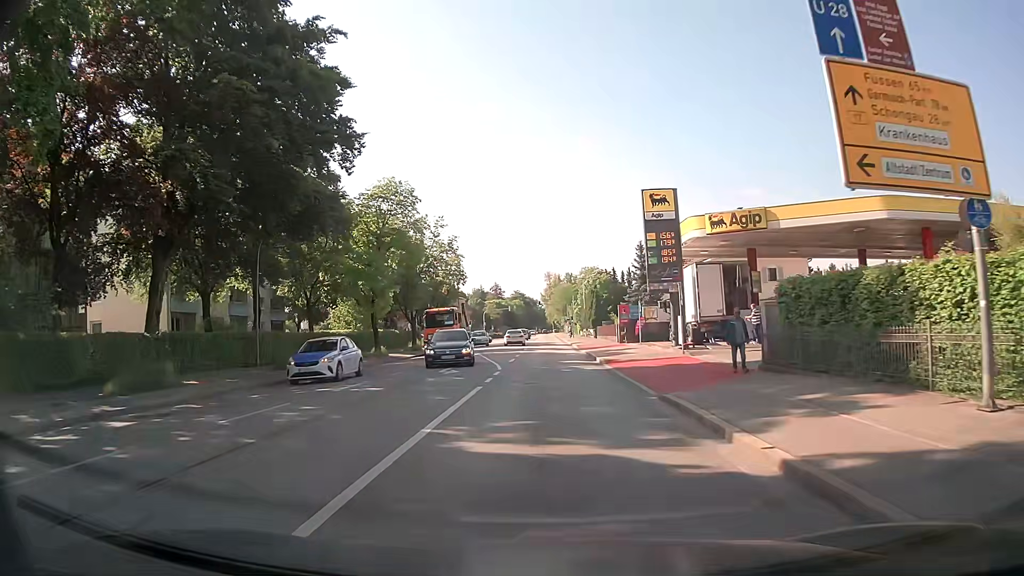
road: secondary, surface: asphalt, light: Day
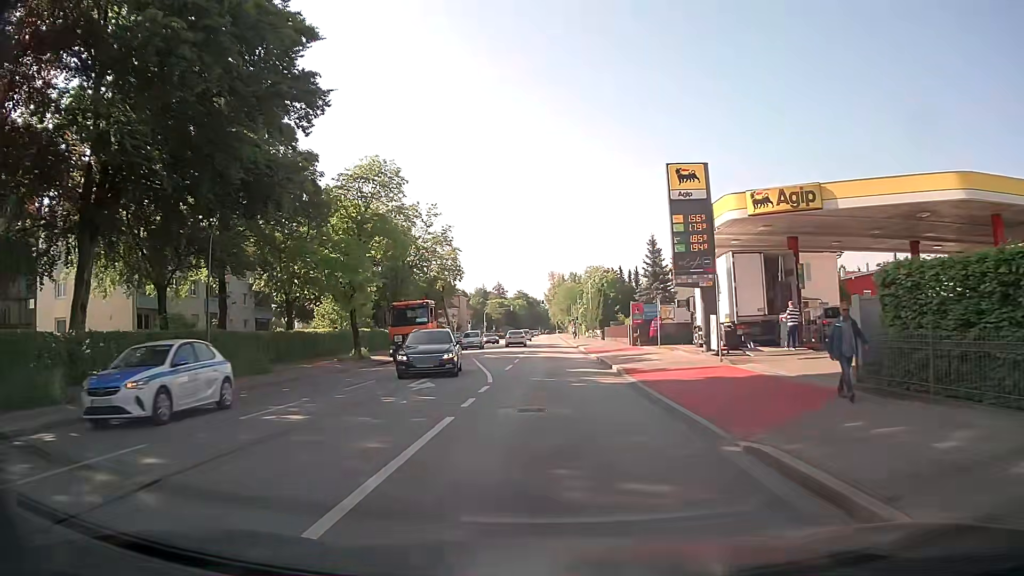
(0.0, +5.5) m; 0°
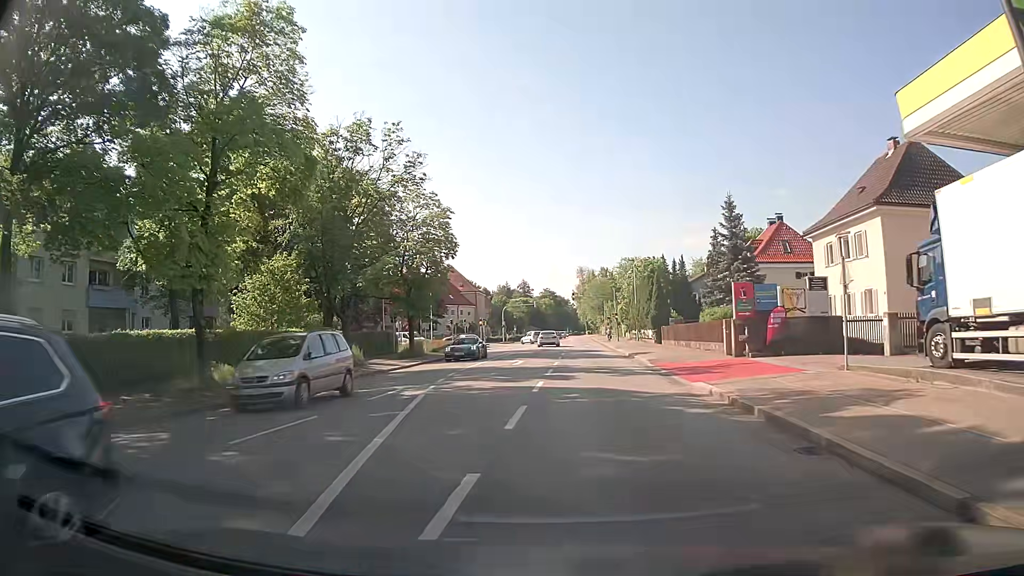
(-0.3, +20.2) m; -2°
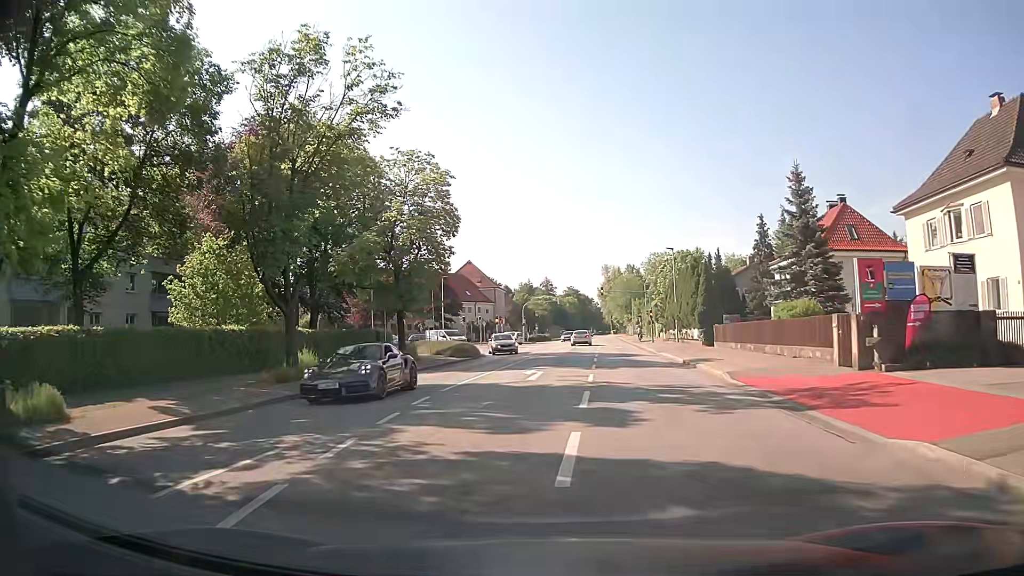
(-0.2, +9.4) m; -3°
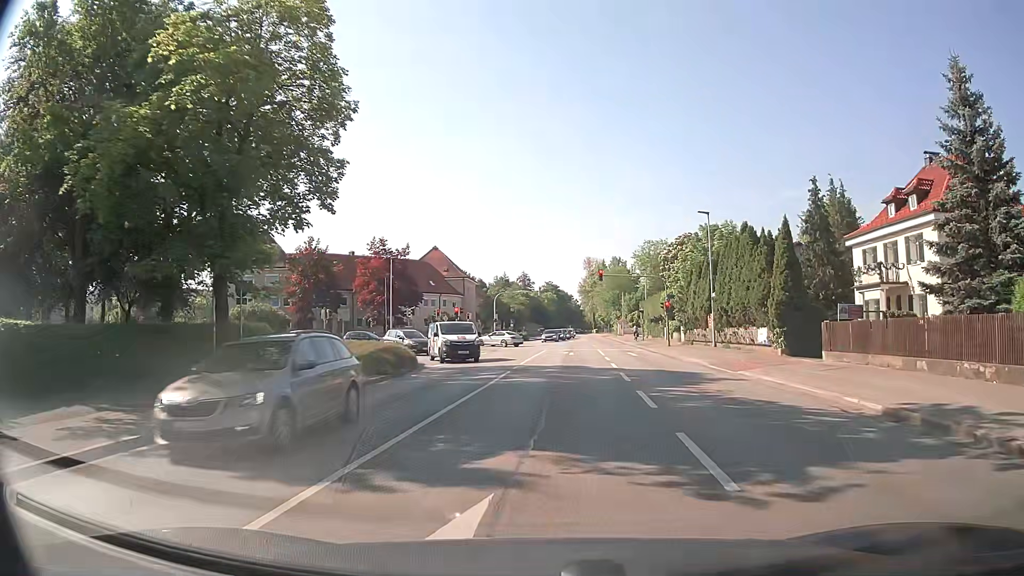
(-0.1, +18.4) m; +2°
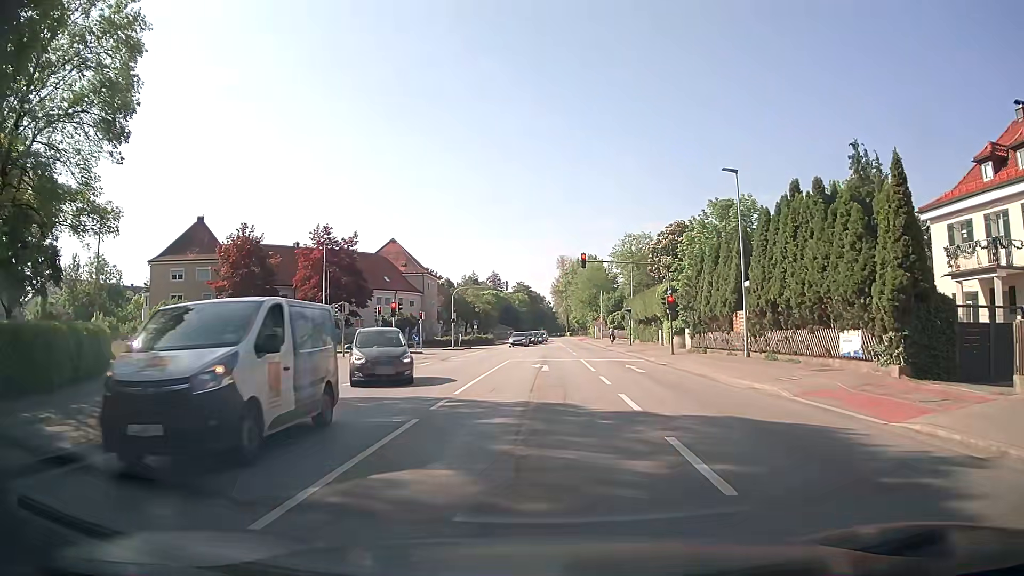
(+0.3, +12.0) m; +2°
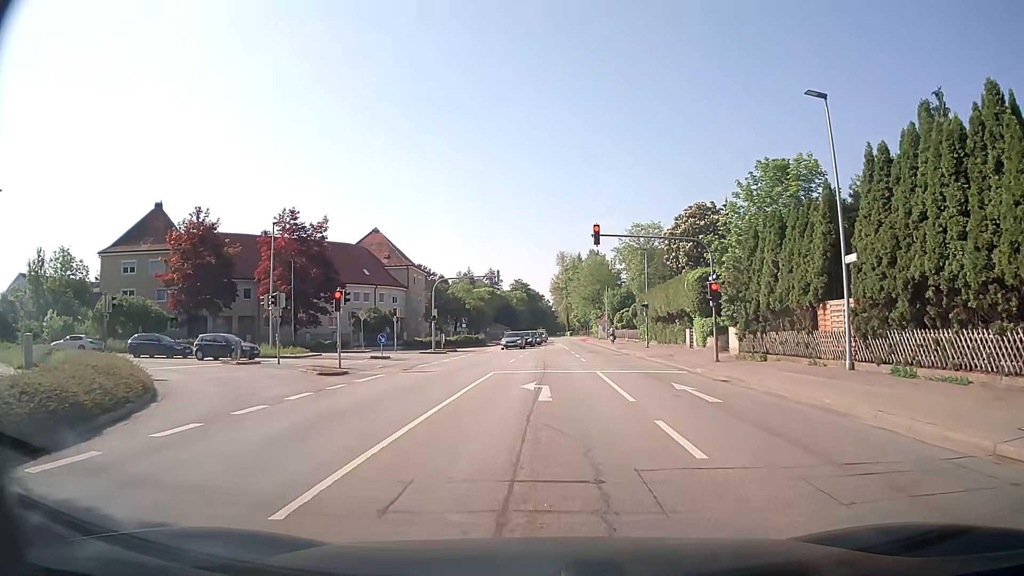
(+0.1, +10.3) m; +1°
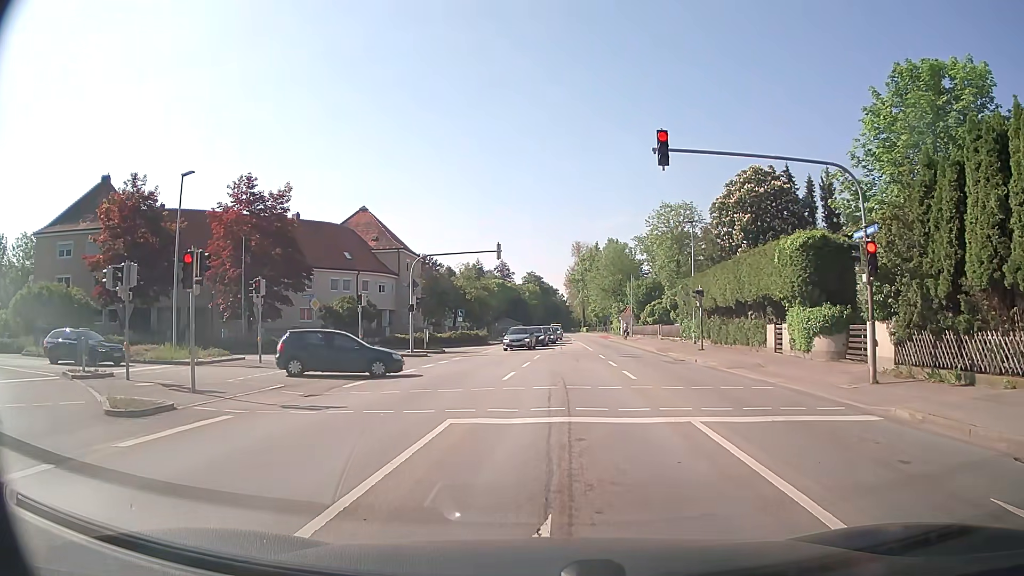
(-0.2, +13.3) m; -1°
(0, +10) (0, +20) (-3, +29) (-12, +33) (-22, +33) (-32, +32) (-41, +30) (-51, +30) (-61, +30) (-71, +30) m
